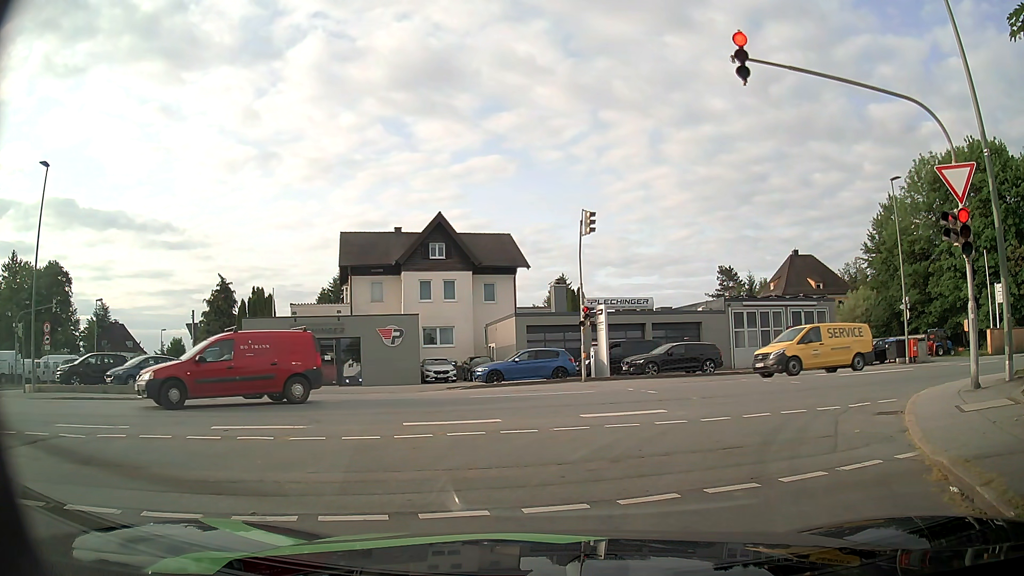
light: Day
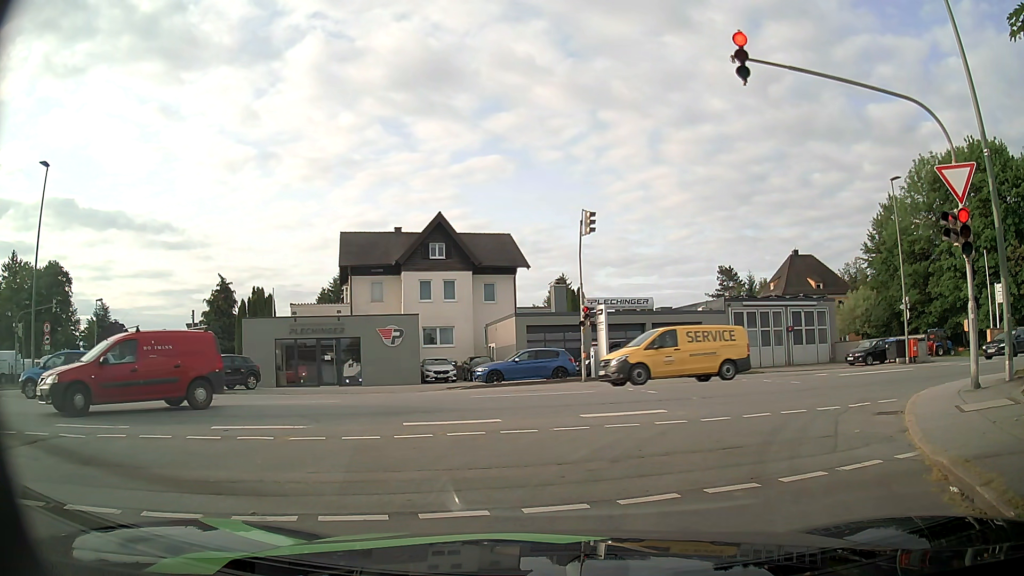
(0.0, 0.0) m; 0°
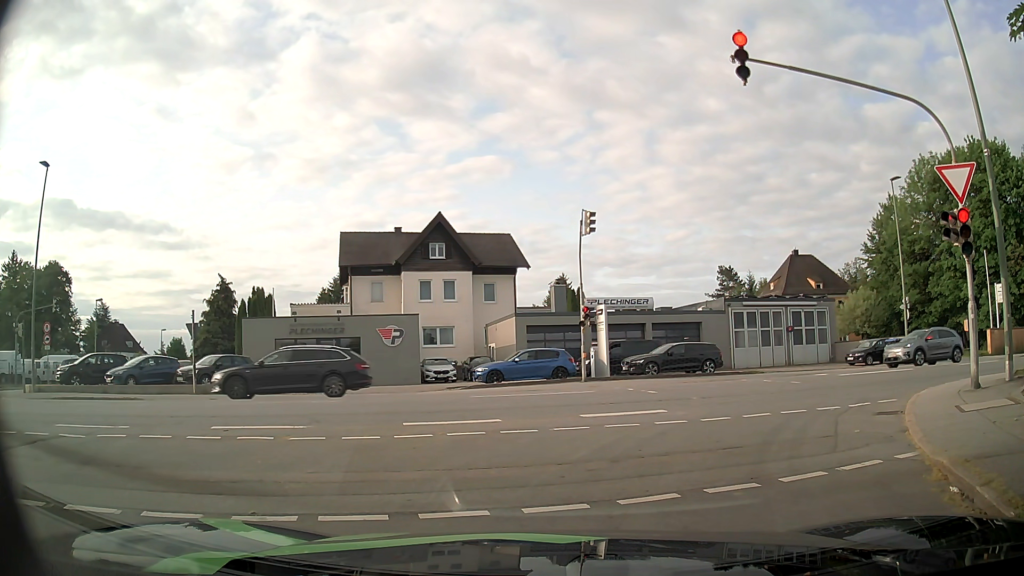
(0.0, 0.0) m; 0°
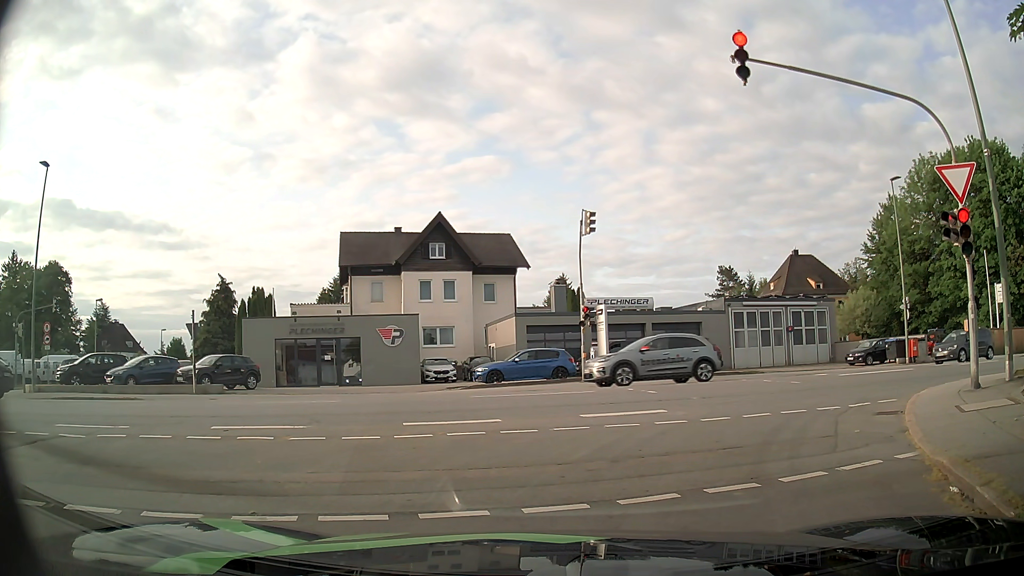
(0.0, 0.0) m; 0°
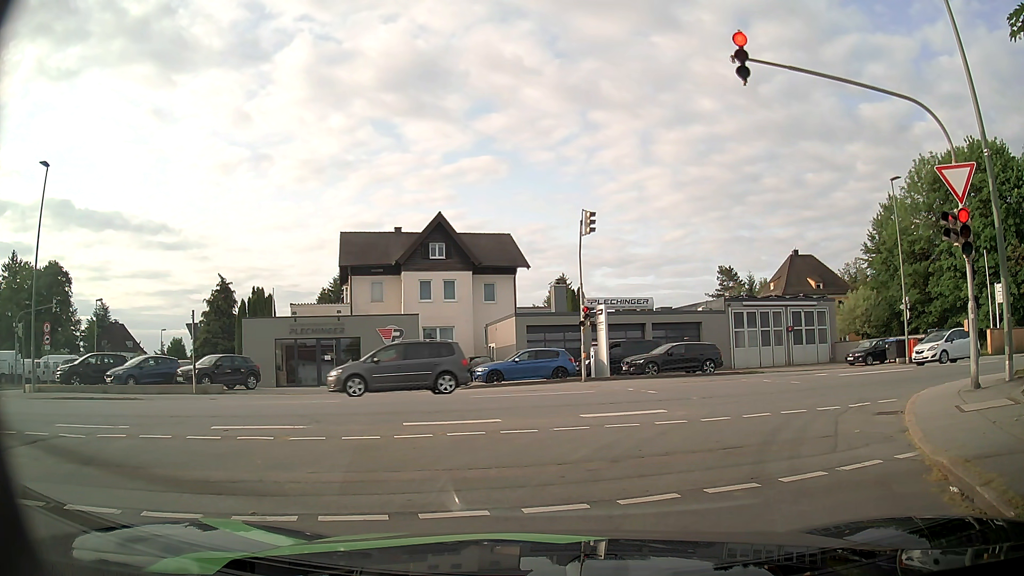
(0.0, 0.0) m; 0°
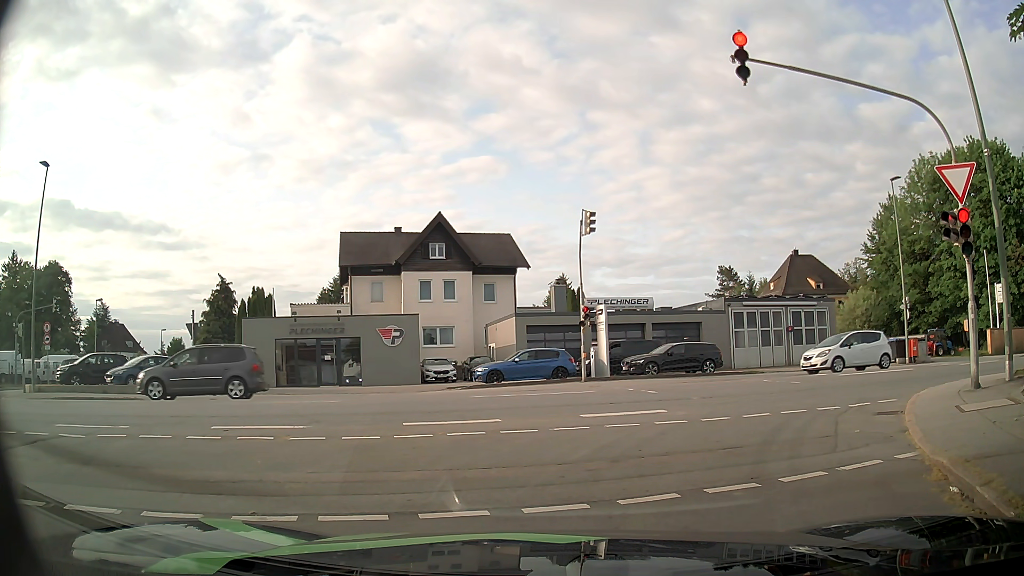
(0.0, 0.0) m; 0°
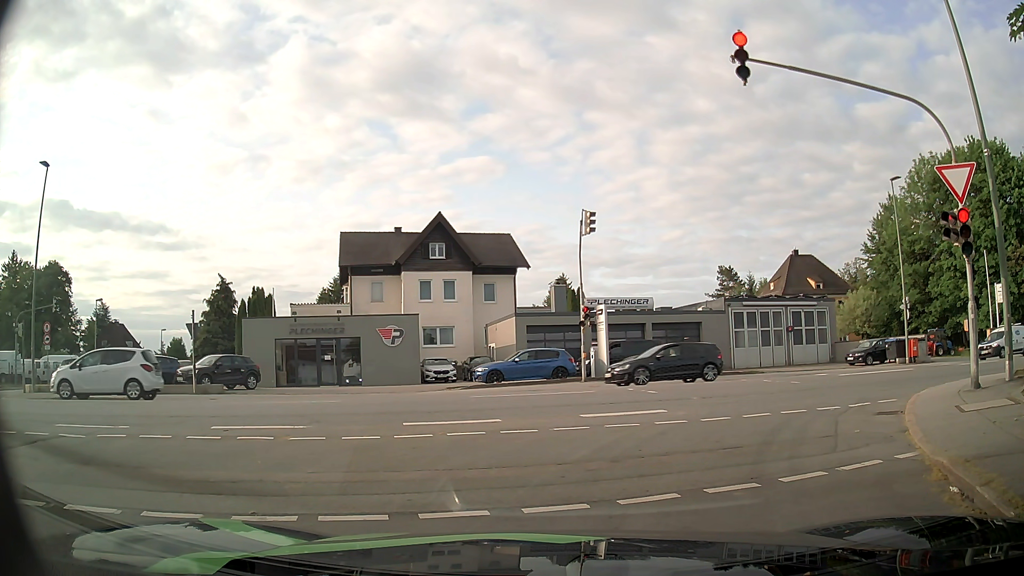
(0.0, 0.0) m; 0°
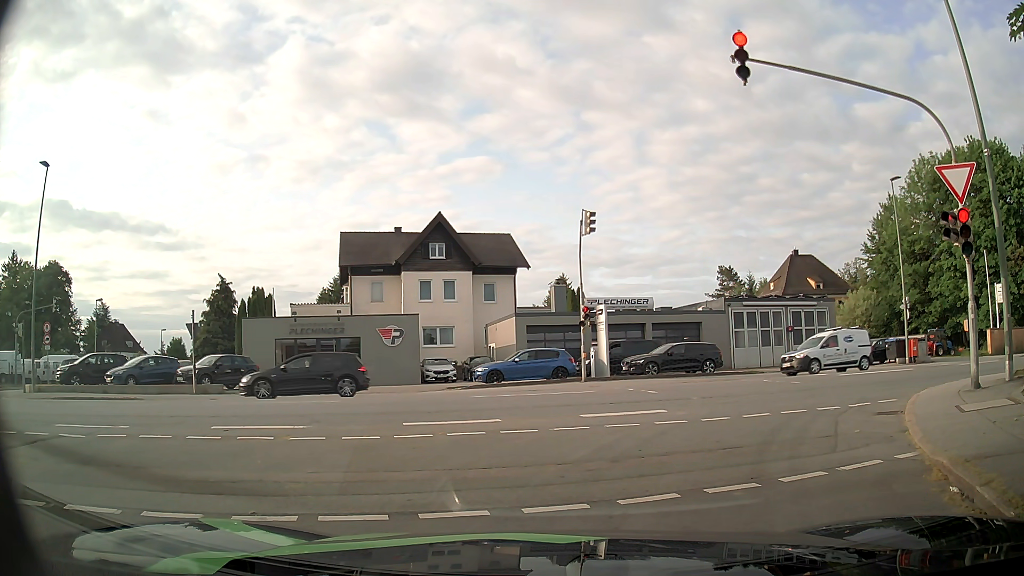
(0.0, 0.0) m; 0°
(+1, +10) (+8, +17) (+17, +21) (+27, +23) (+37, +25) (+47, +27) (+56, +30) (+66, +32) (+76, +35) (+85, +37) m
